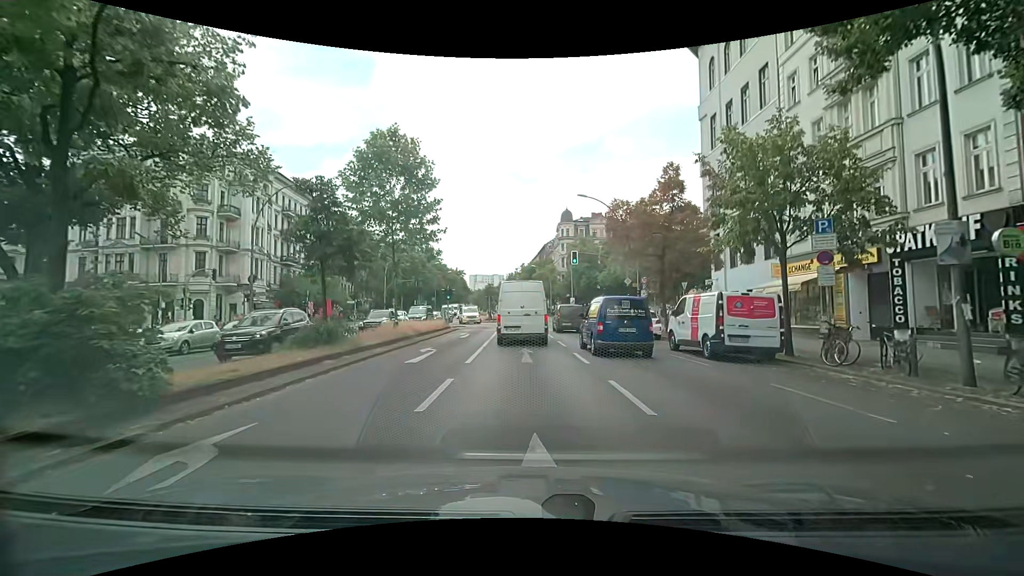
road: primary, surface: asphalt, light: Day
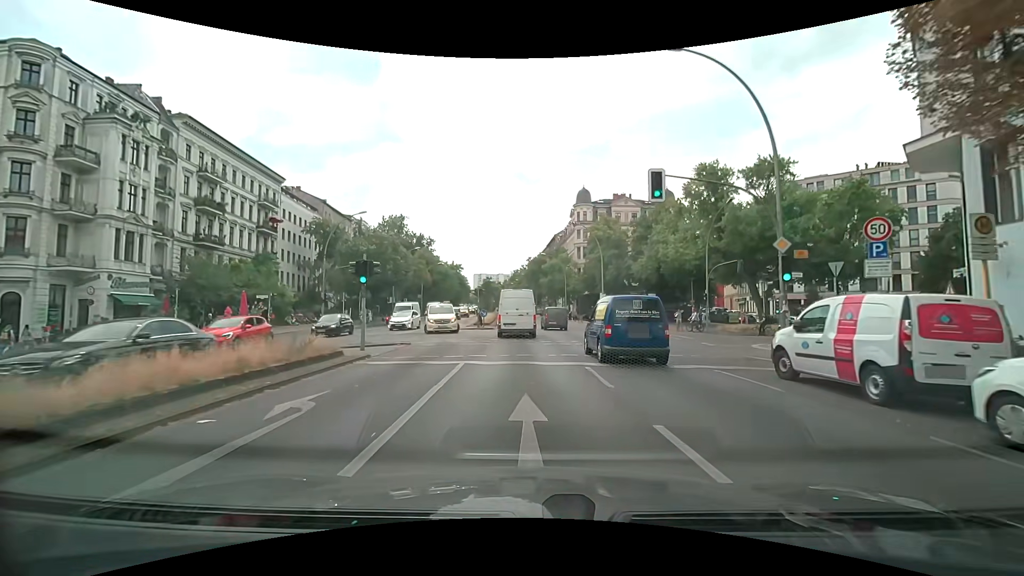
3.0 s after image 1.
(-0.1, +22.0) m; -1°
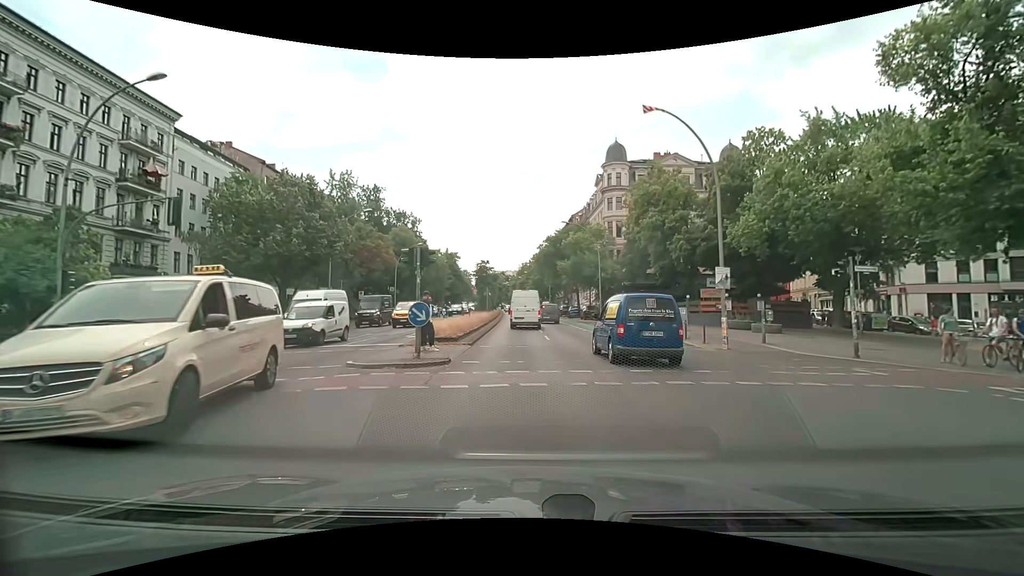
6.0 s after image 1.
(-0.2, +26.0) m; -1°
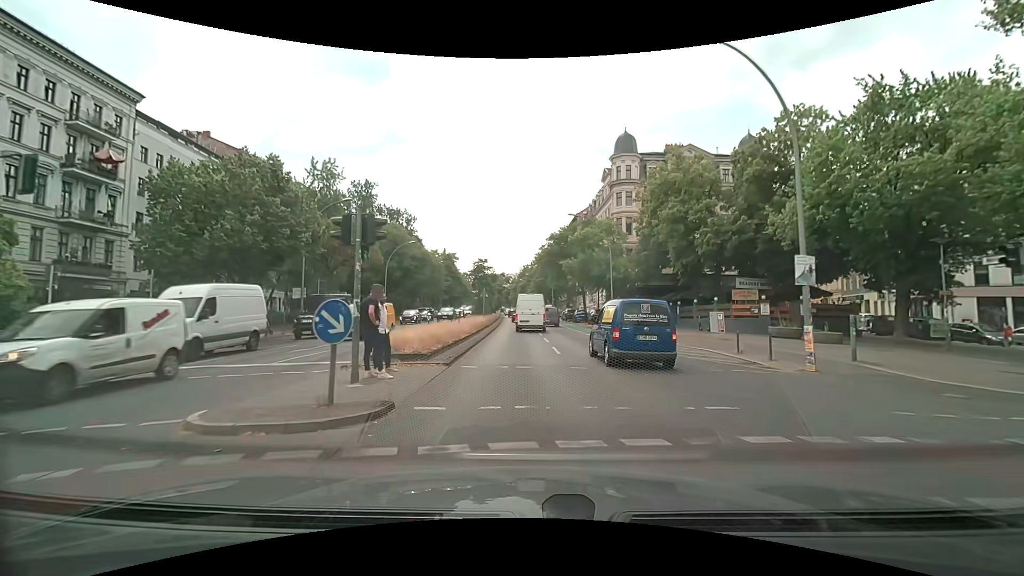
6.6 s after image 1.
(0.0, +5.7) m; 0°
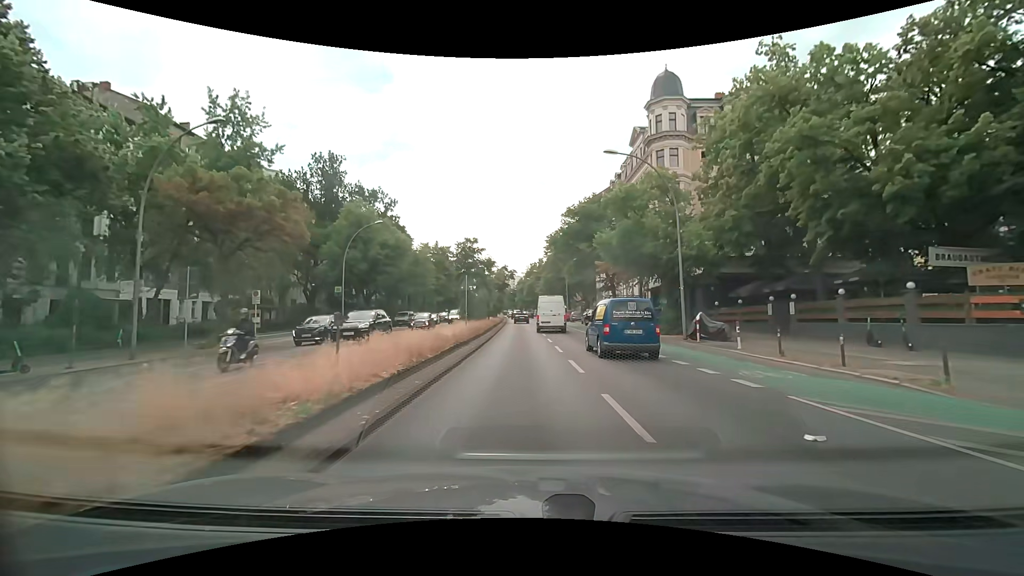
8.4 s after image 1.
(-0.1, +17.4) m; -1°
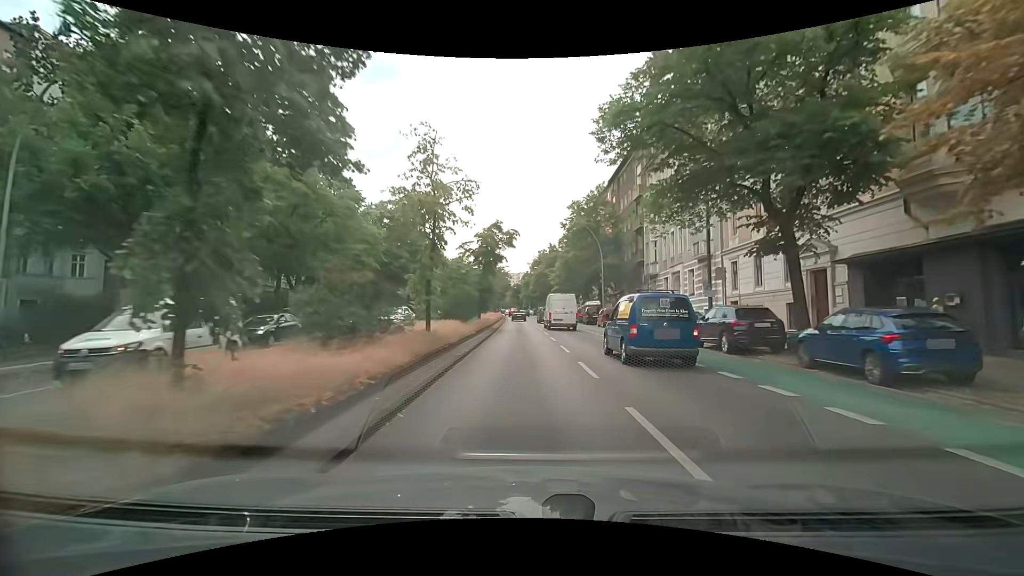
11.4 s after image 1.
(+0.1, +31.5) m; 0°
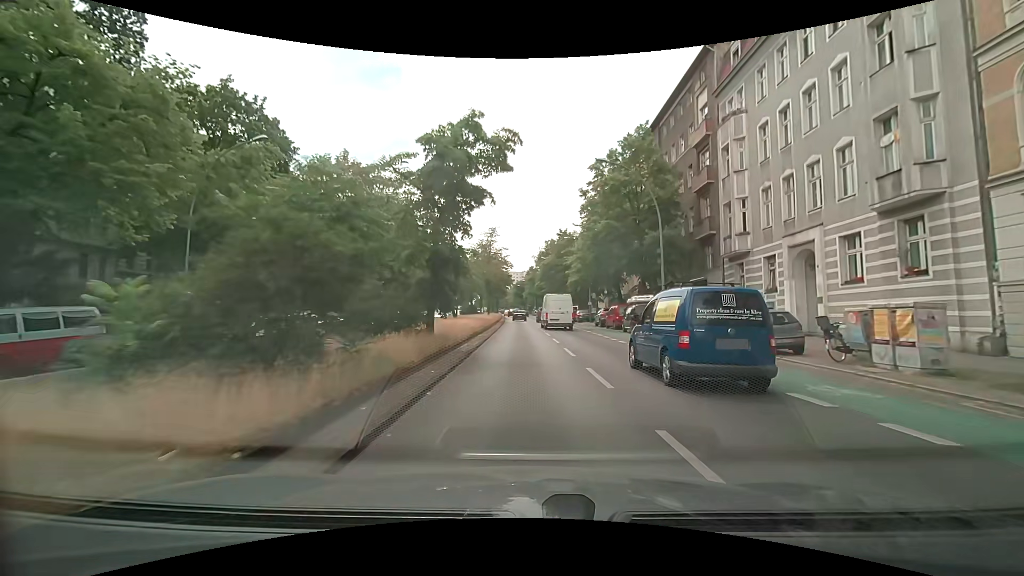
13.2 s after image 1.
(-0.1, +19.4) m; 0°
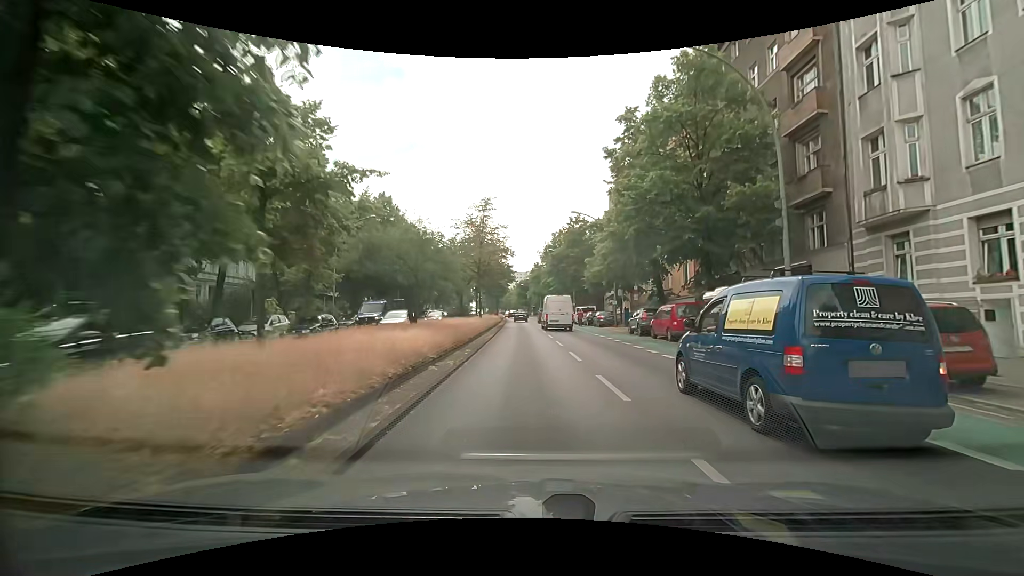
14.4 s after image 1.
(-0.1, +13.1) m; 0°
(0, +10) (0, +20) (0, +30) (-1, +40) (-1, +50) (-1, +60) (-2, +70) (-2, +80) (-3, +90) (-3, +100) m
